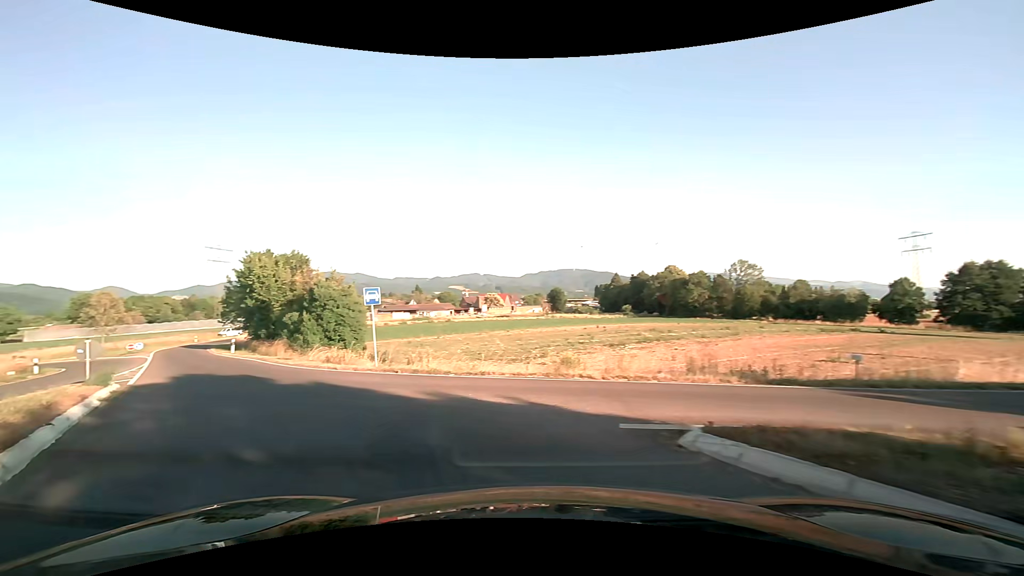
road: trunk_link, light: Day
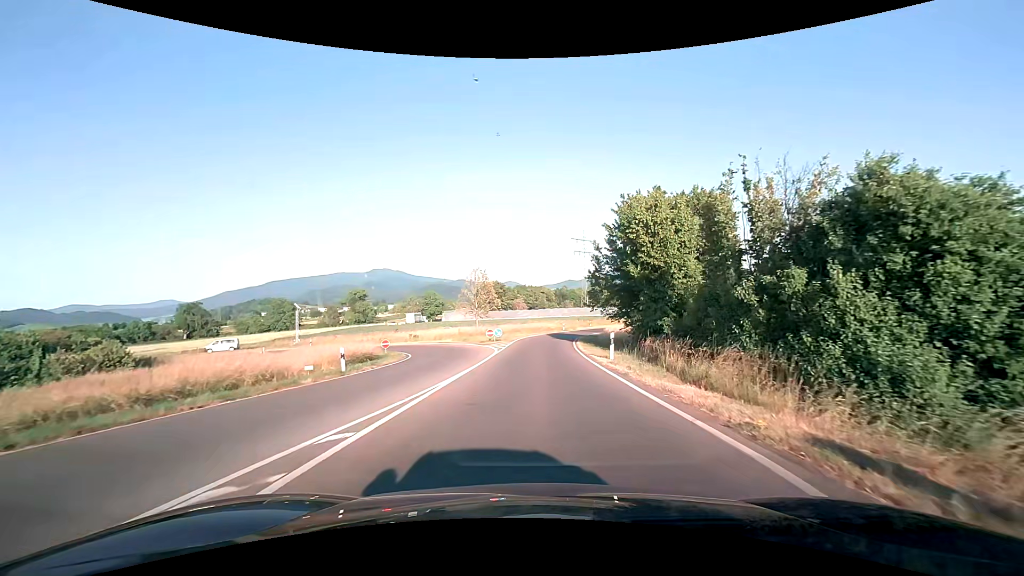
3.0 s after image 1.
(-10.8, +19.0) m; -39°
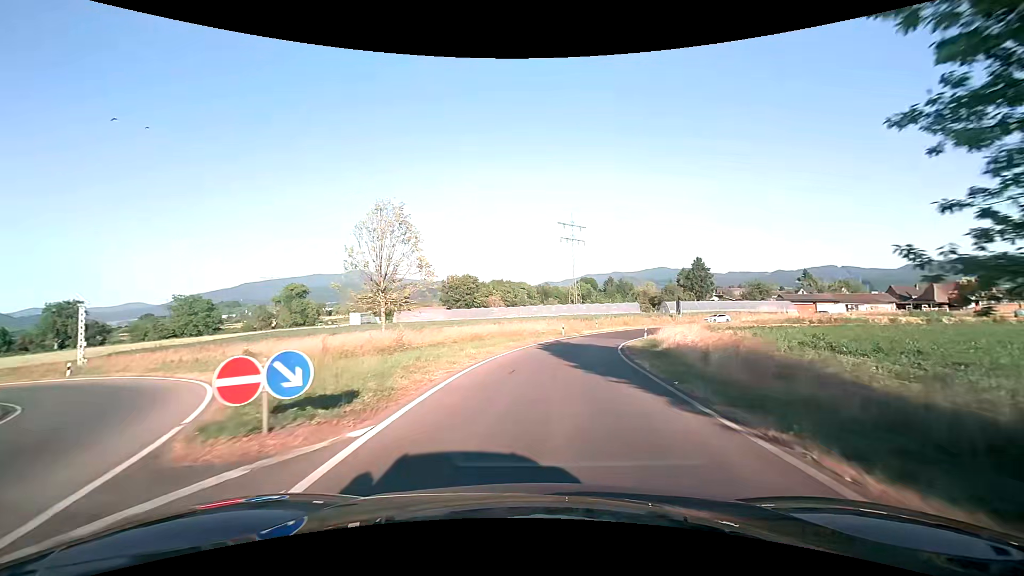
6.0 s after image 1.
(+0.5, +32.0) m; +2°
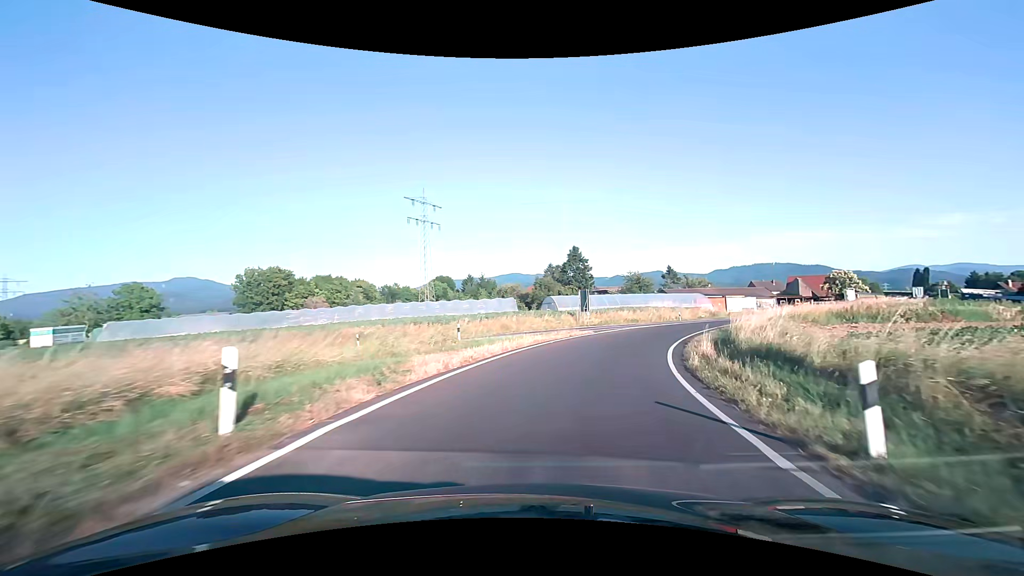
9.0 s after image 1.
(+4.2, +36.2) m; +16°
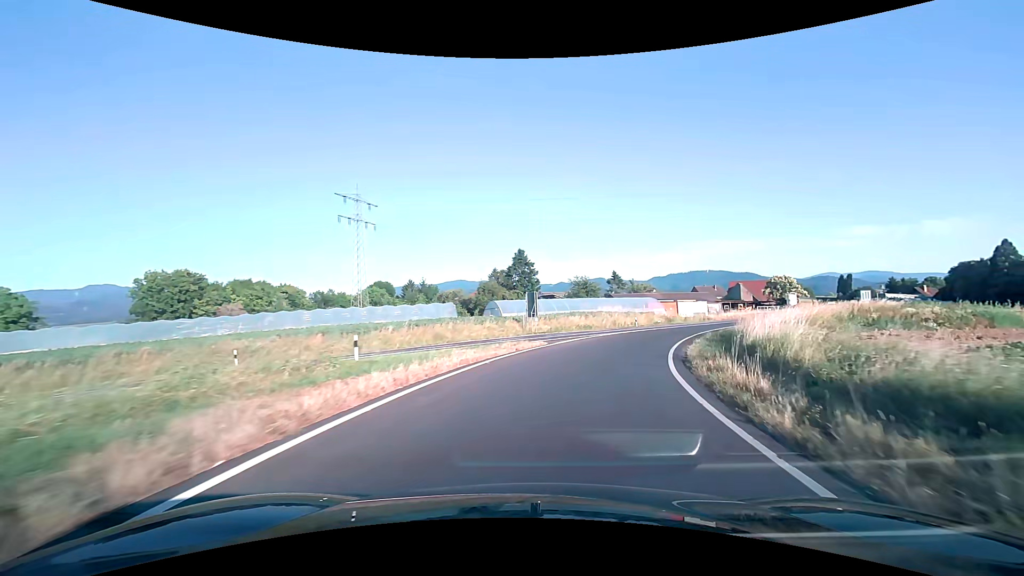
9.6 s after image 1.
(+0.4, +7.6) m; +6°
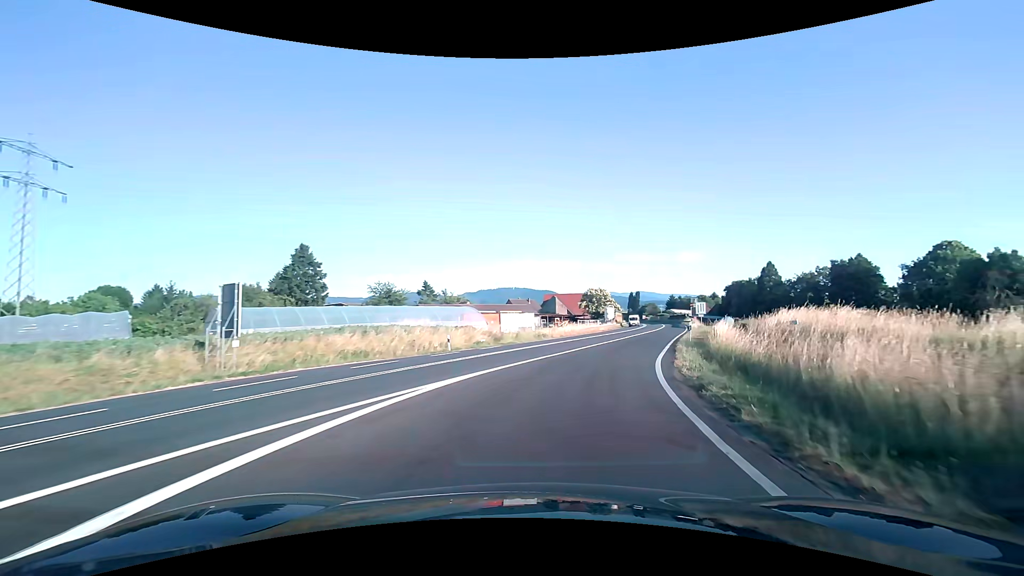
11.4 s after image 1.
(+4.2, +22.8) m; +21°
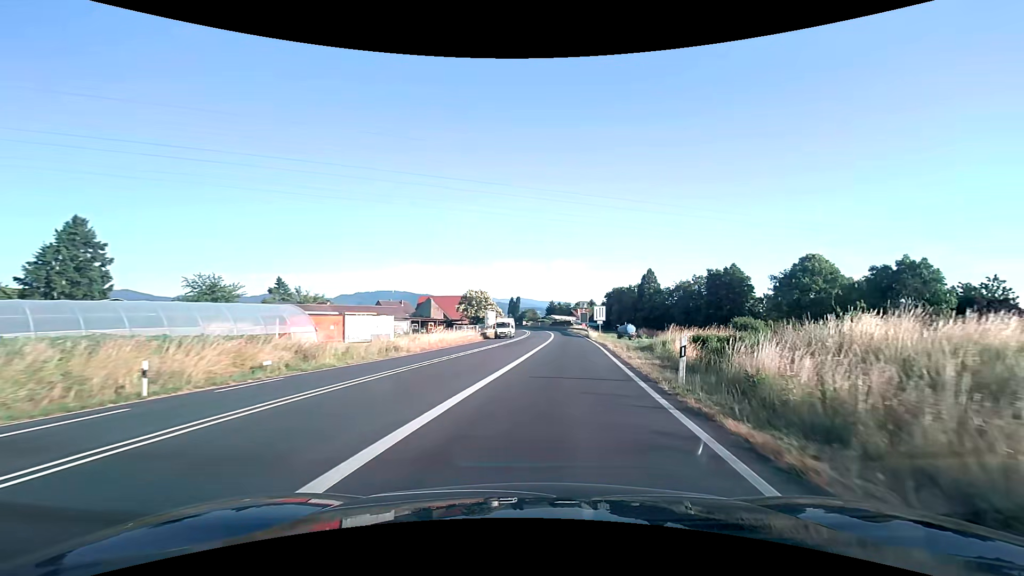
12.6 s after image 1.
(+2.0, +15.8) m; +14°
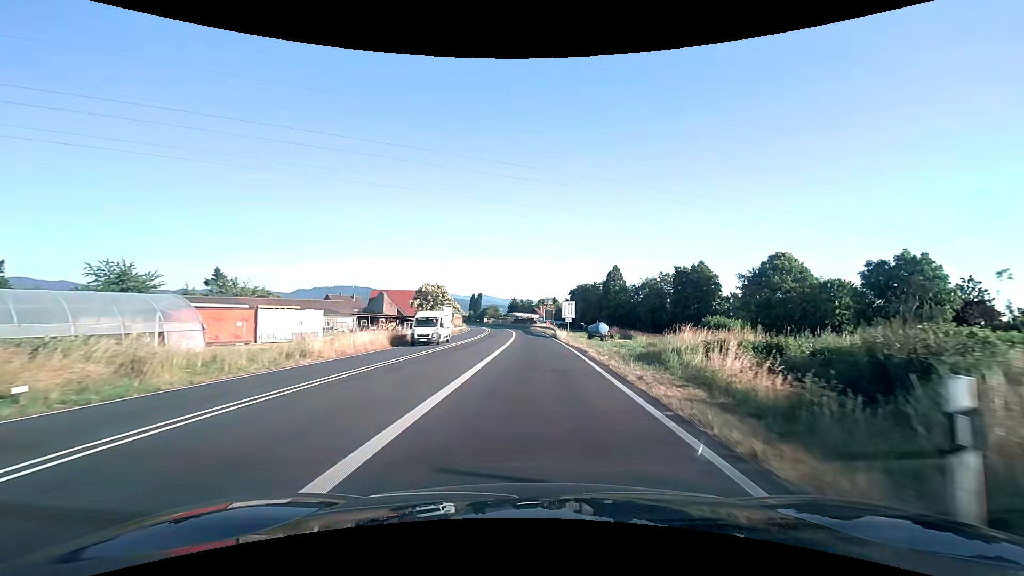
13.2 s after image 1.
(+0.3, +8.1) m; +4°
(0, +10) (0, +20) (+1, +30) (+1, +40) (+1, +50) (+1, +60) (0, +70) (0, +80) (-1, +90) (-2, +100) m
